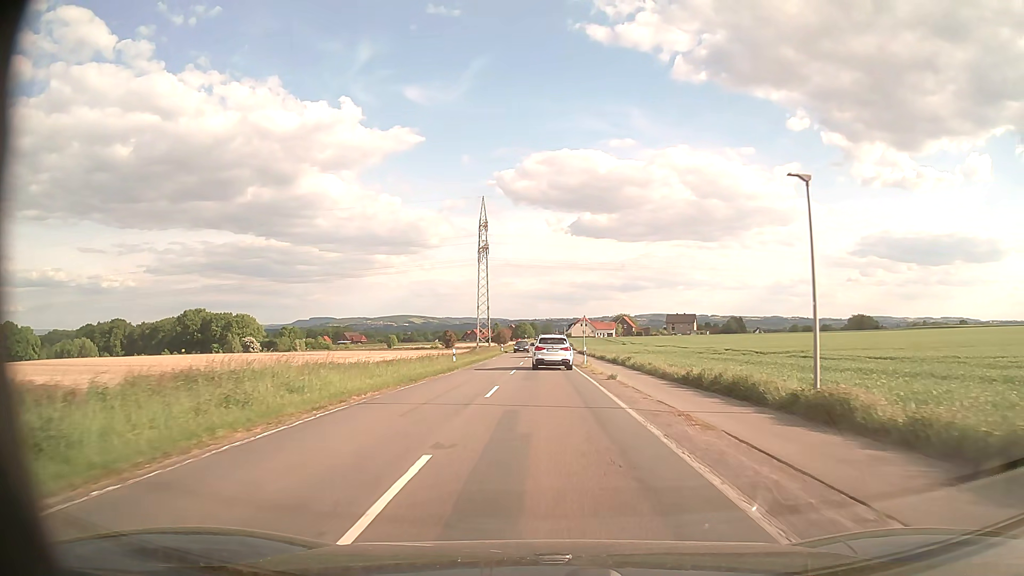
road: secondary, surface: asphalt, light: Day
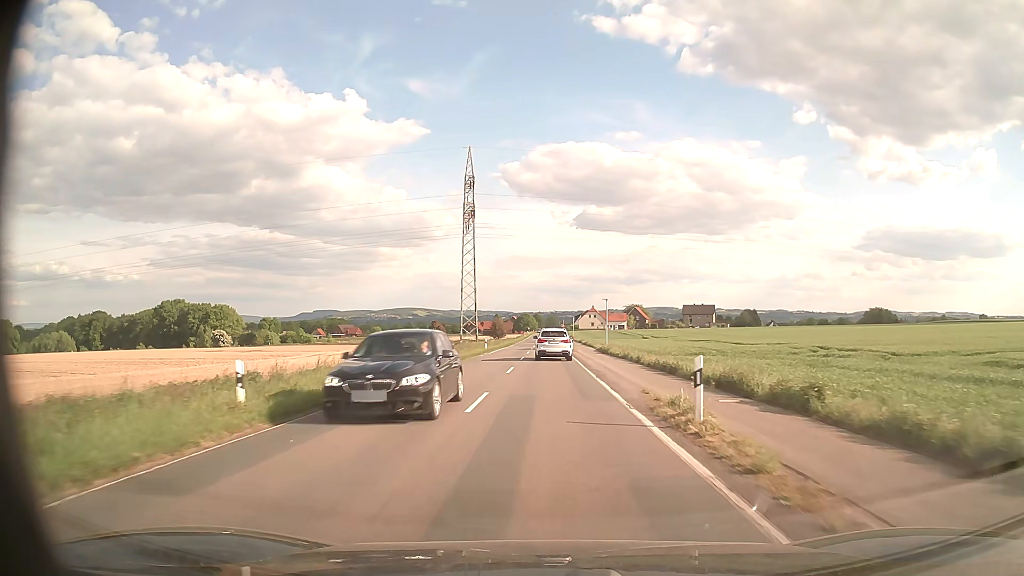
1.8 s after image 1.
(-0.1, +28.2) m; 0°
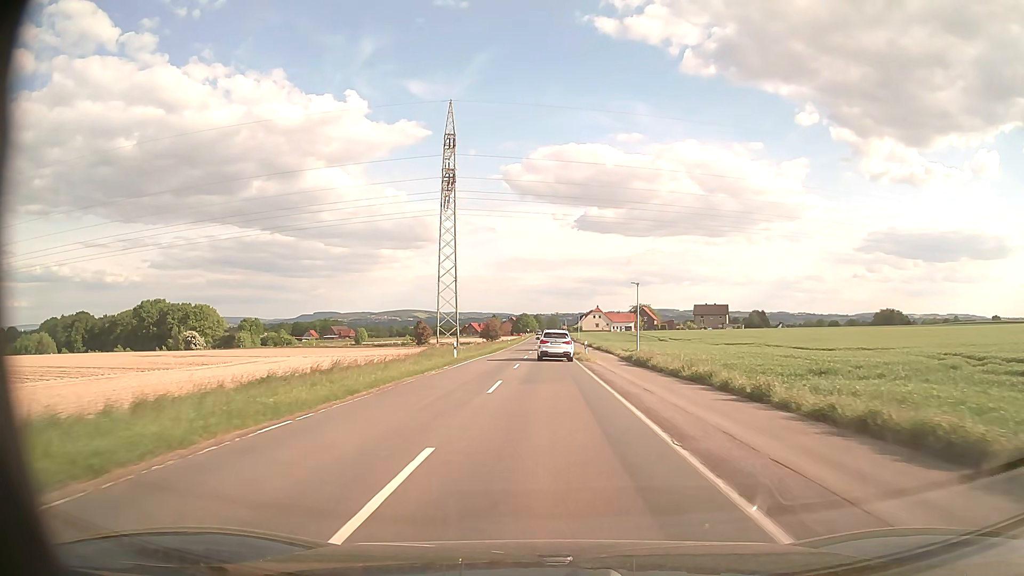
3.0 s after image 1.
(-0.1, +20.1) m; 0°
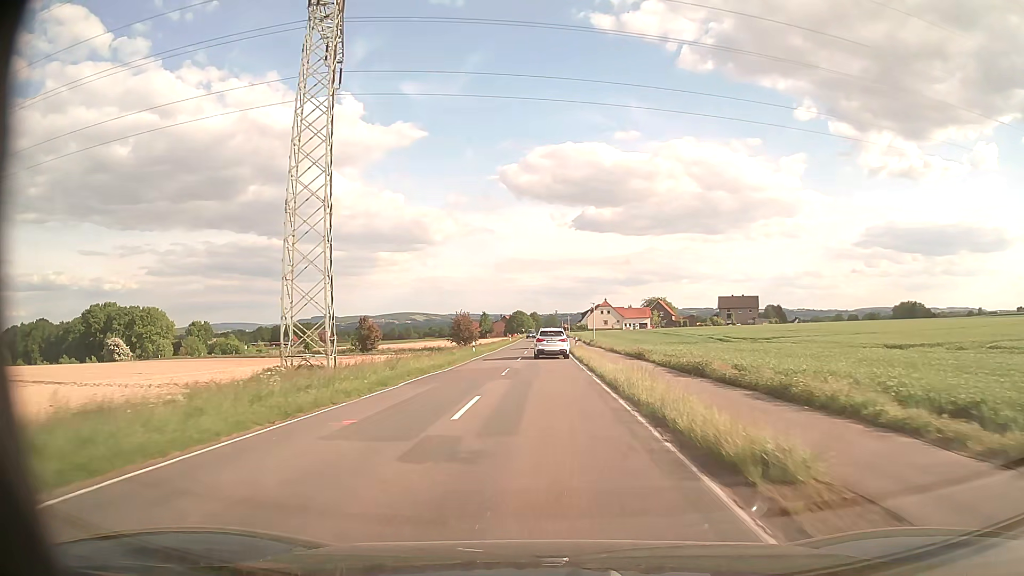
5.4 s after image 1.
(+0.2, +41.4) m; 0°
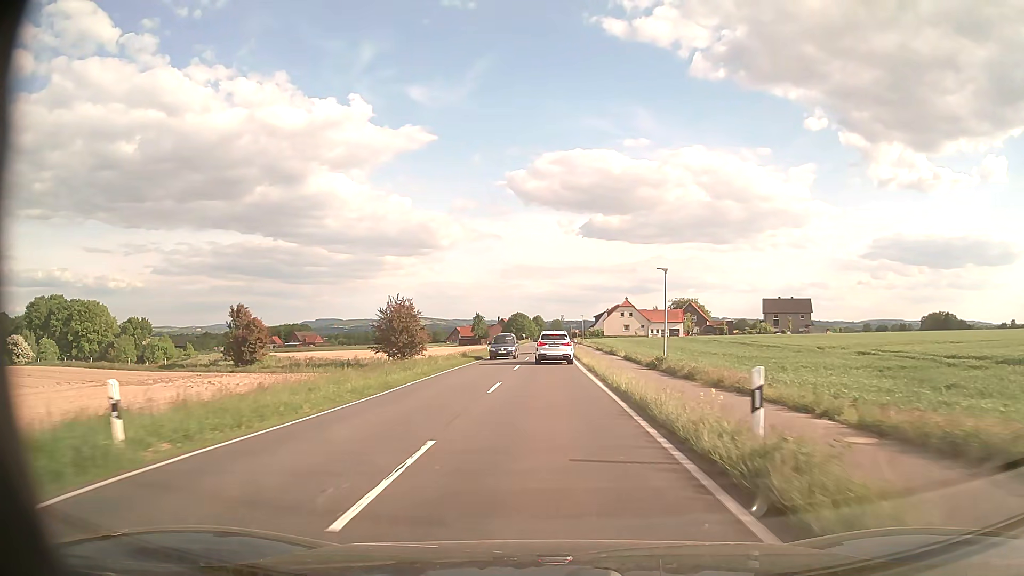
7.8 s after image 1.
(-0.1, +42.4) m; -1°
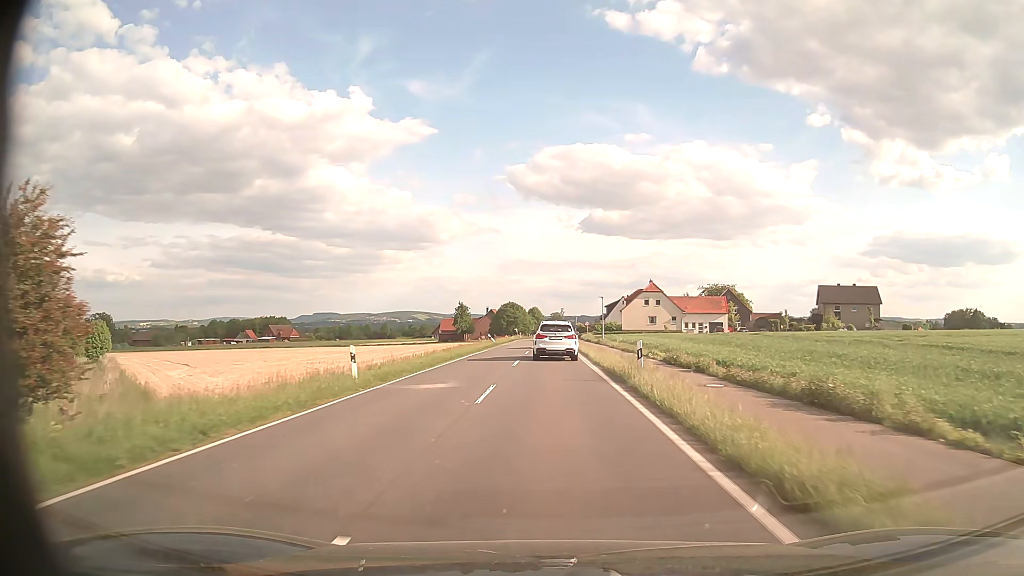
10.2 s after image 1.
(+0.2, +40.1) m; 0°
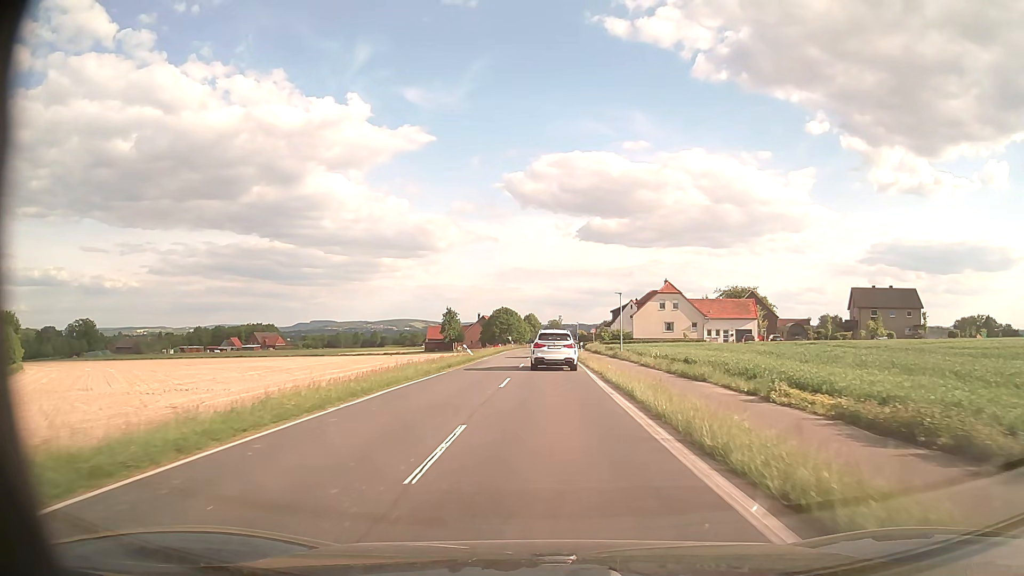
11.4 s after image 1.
(0.0, +18.1) m; 0°
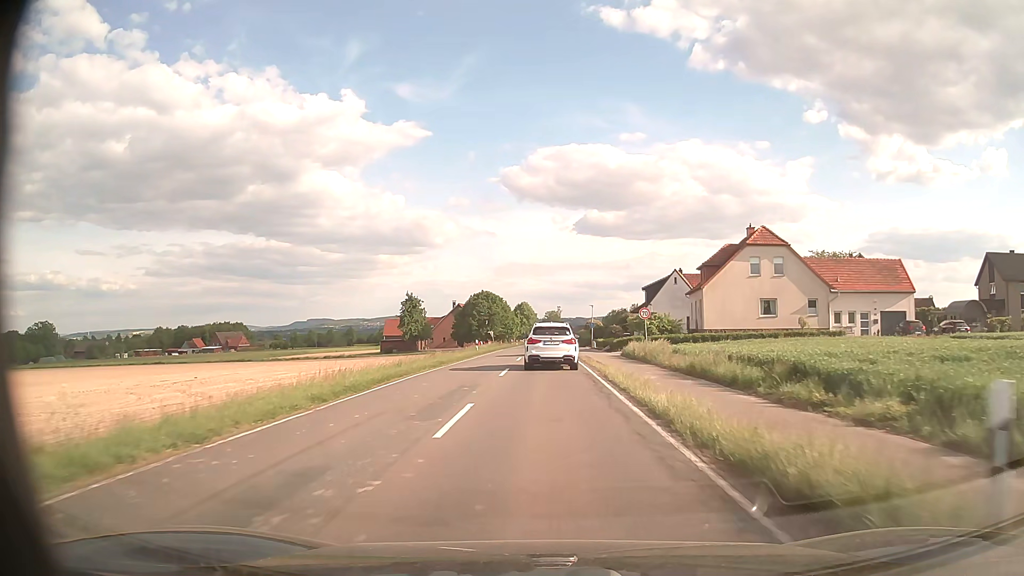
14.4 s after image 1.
(+0.1, +45.7) m; 0°
(0, +10) (0, +20) (0, +30) (0, +40) (0, +50) (0, +60) (0, +70) (0, +80) (0, +90) (0, +100) m
